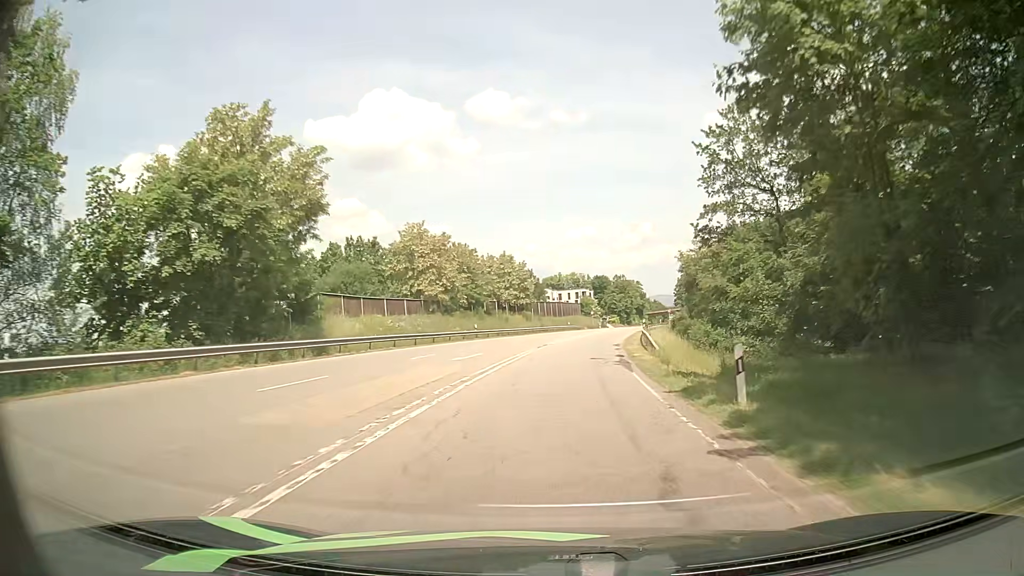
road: secondary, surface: asphalt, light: Day
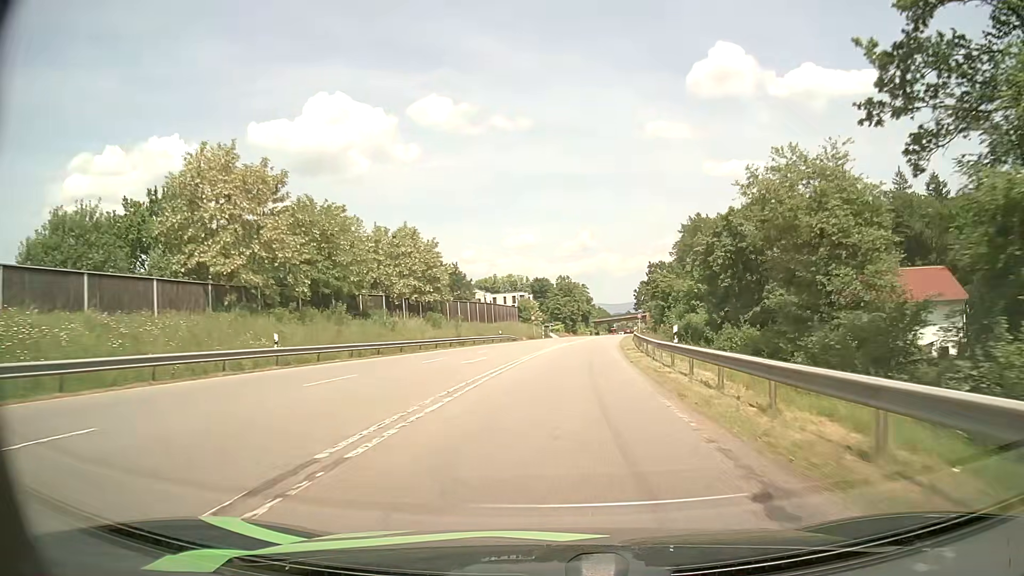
(+1.7, +33.2) m; +6°
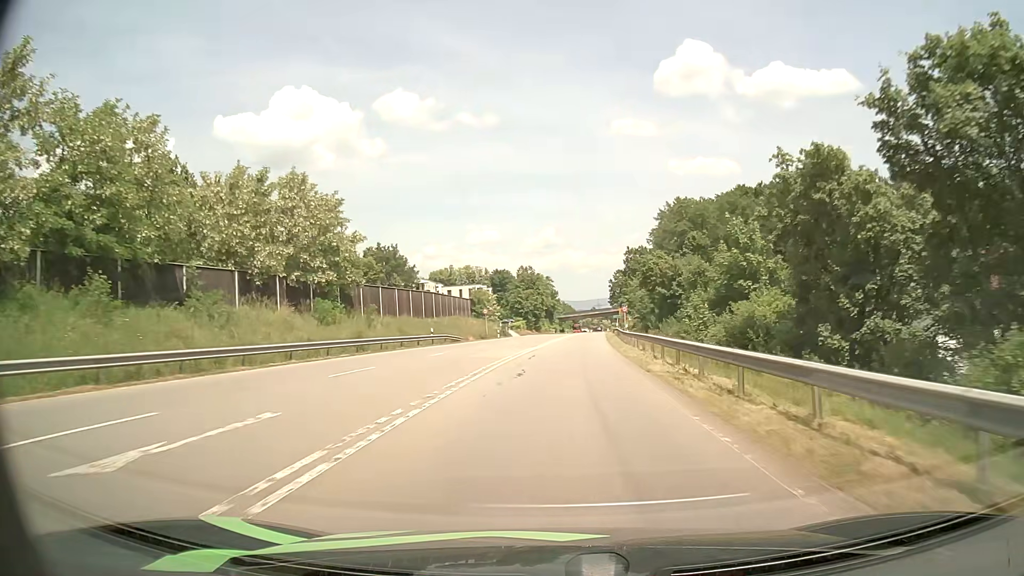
(+0.7, +22.0) m; +3°
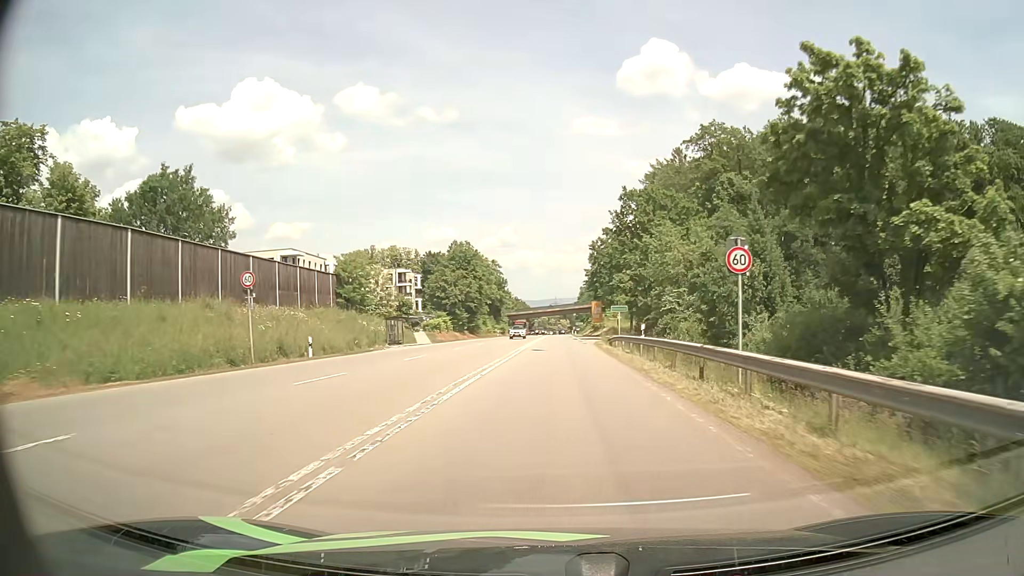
(+2.3, +52.6) m; +4°
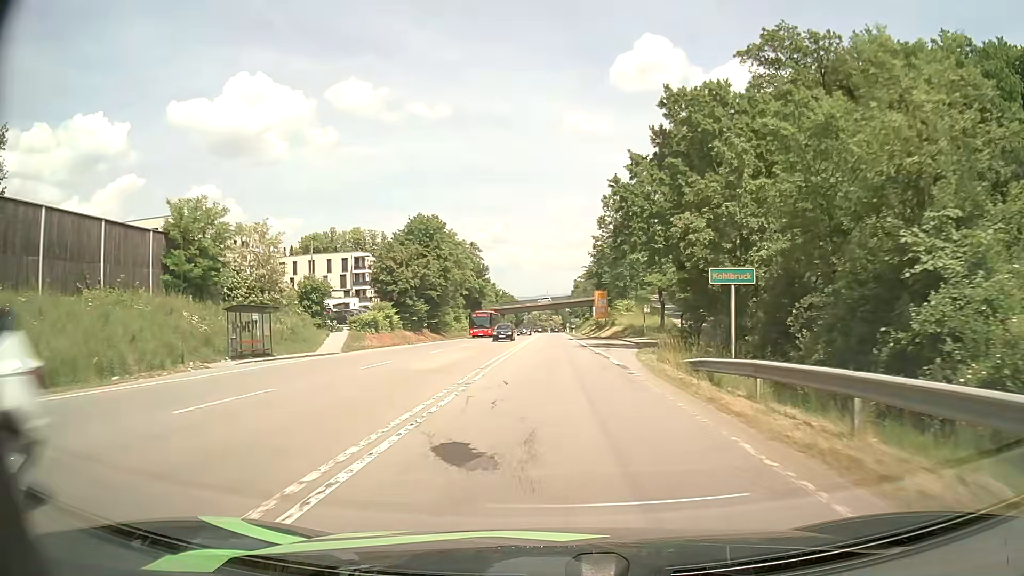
(+0.2, +28.5) m; +1°
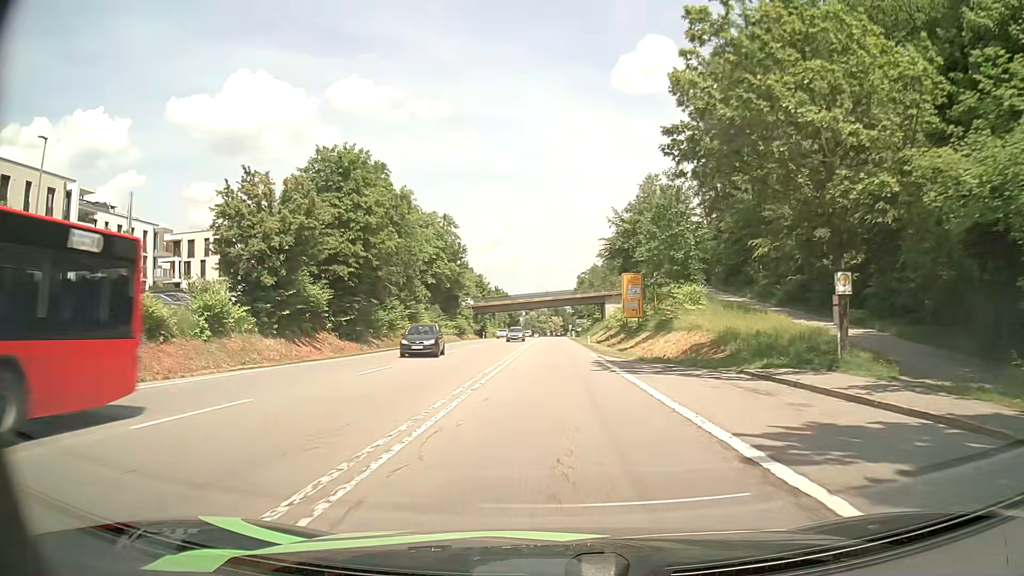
(0.0, +35.4) m; 0°
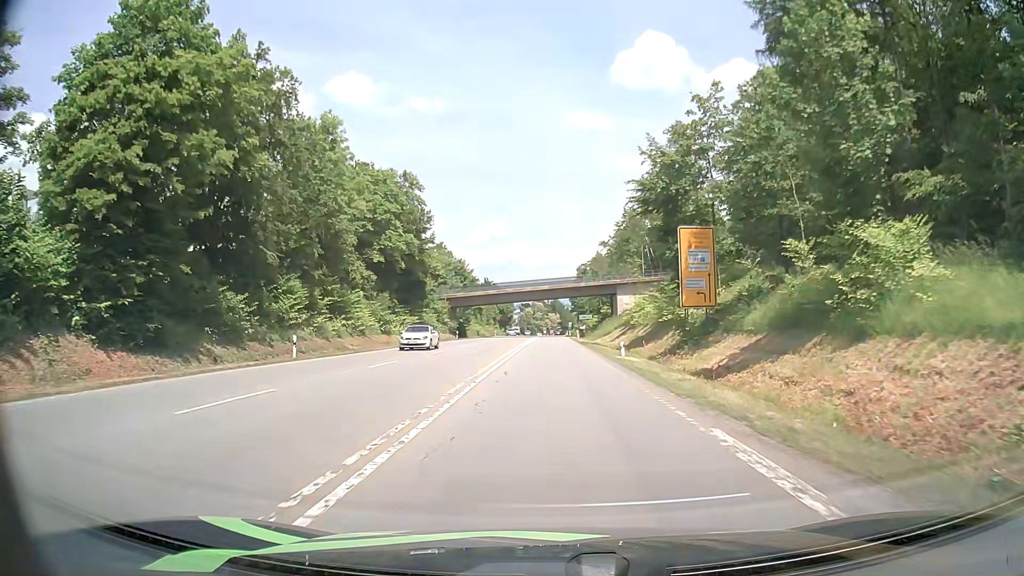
(+0.1, +26.5) m; 0°
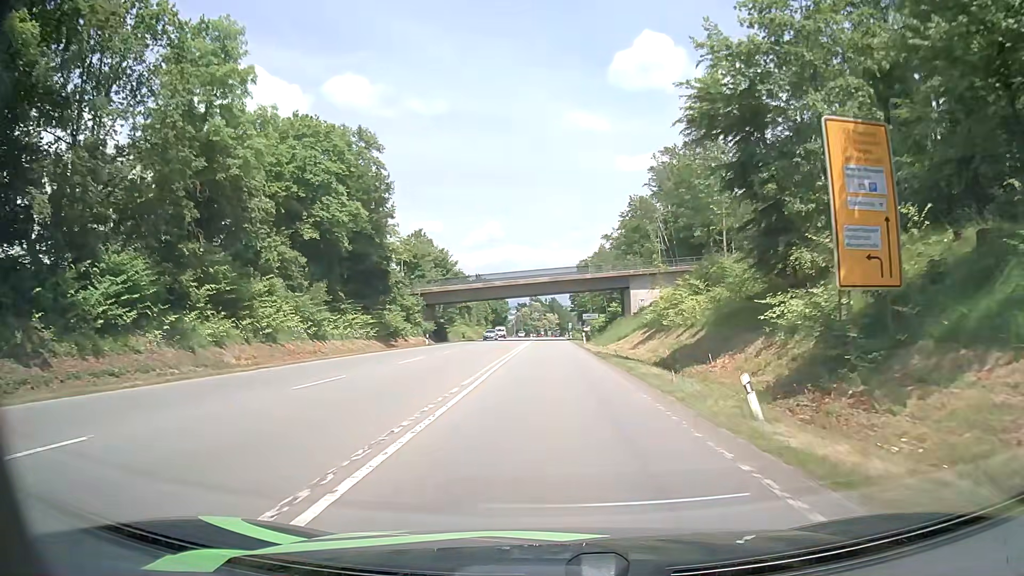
(+0.1, +17.8) m; 0°
